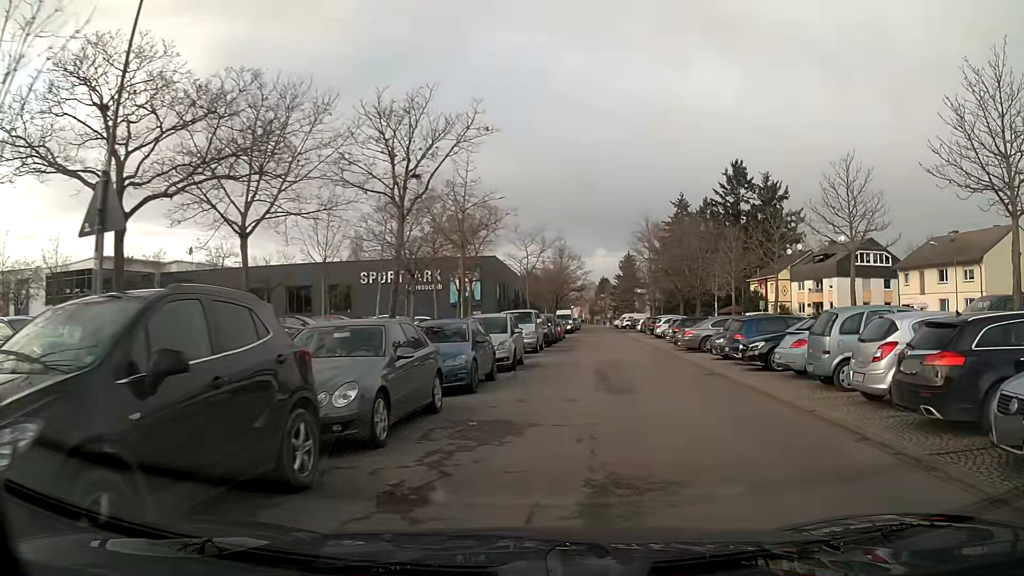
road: residential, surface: asphalt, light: Day
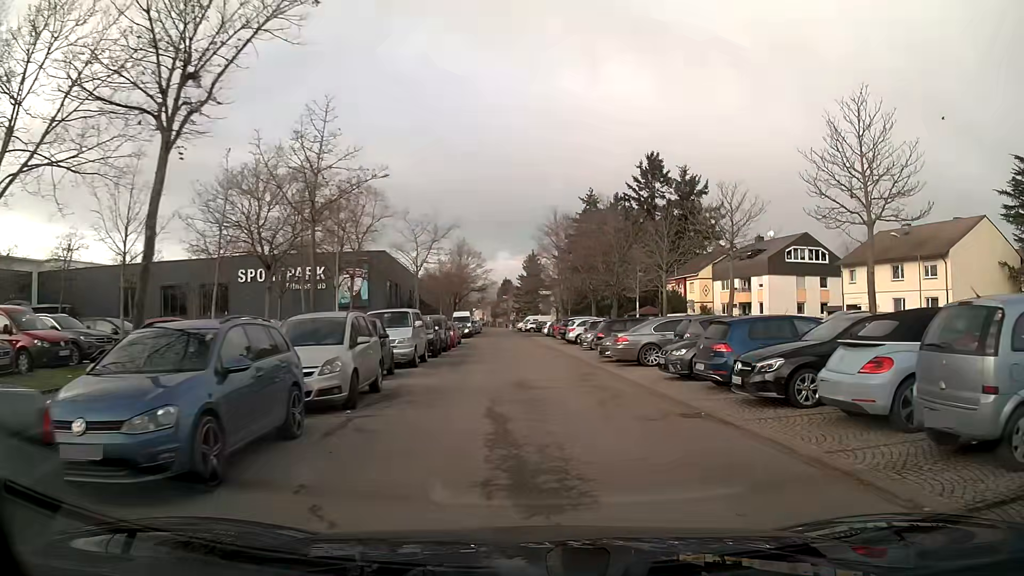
(+0.5, +7.7) m; +6°
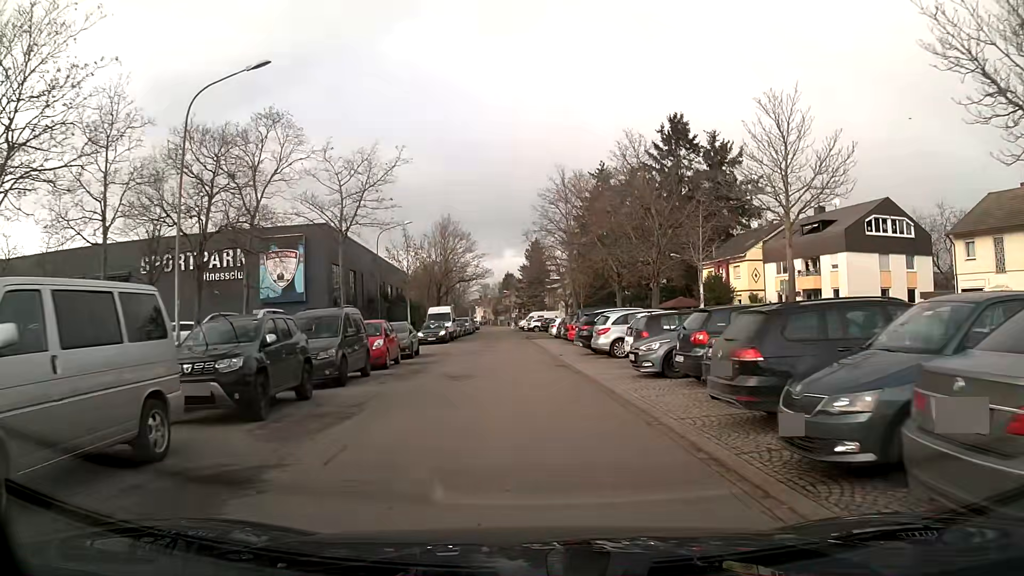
(0.0, +18.0) m; -1°
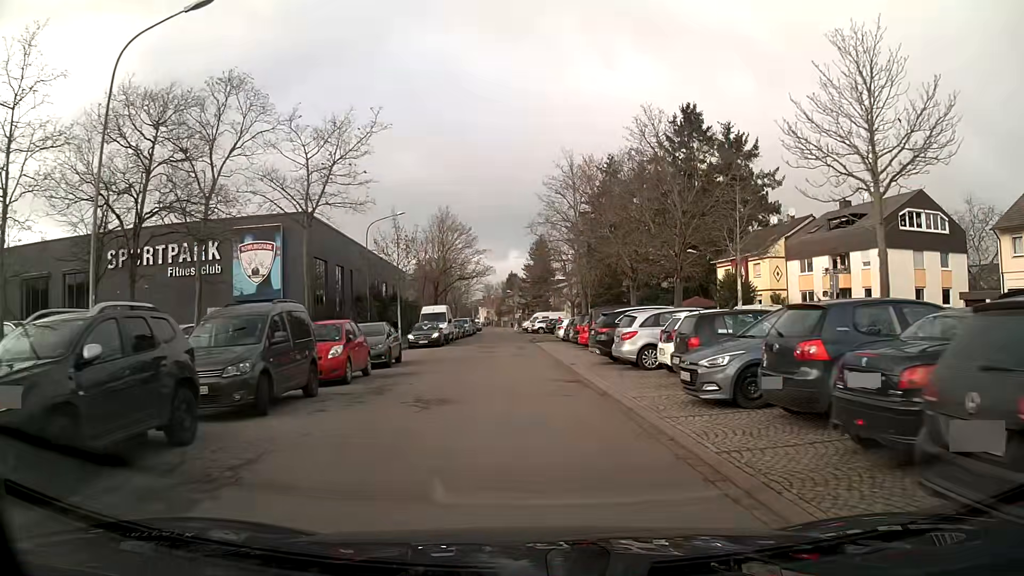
(0.0, +4.9) m; -1°
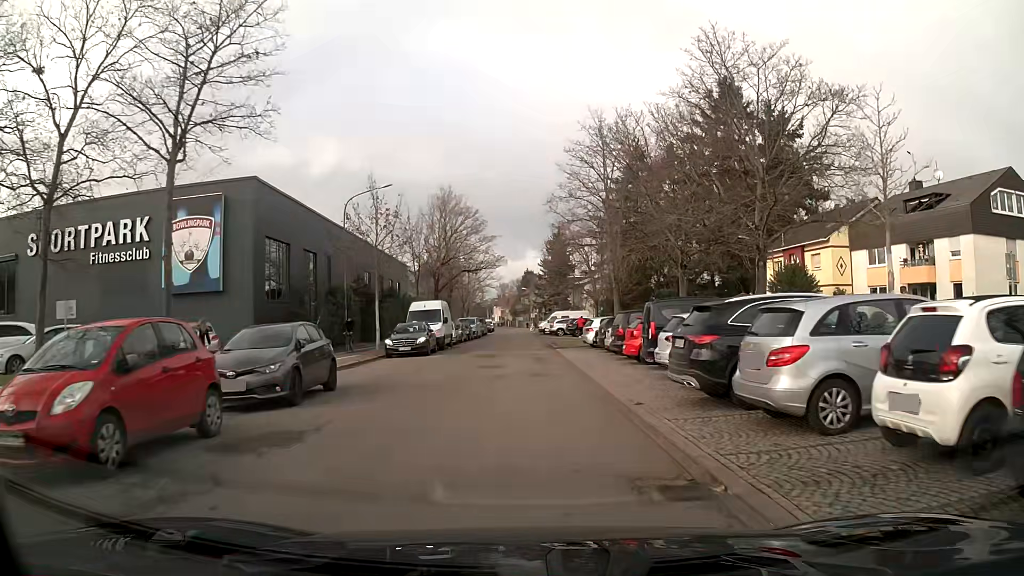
(-0.1, +10.1) m; -1°
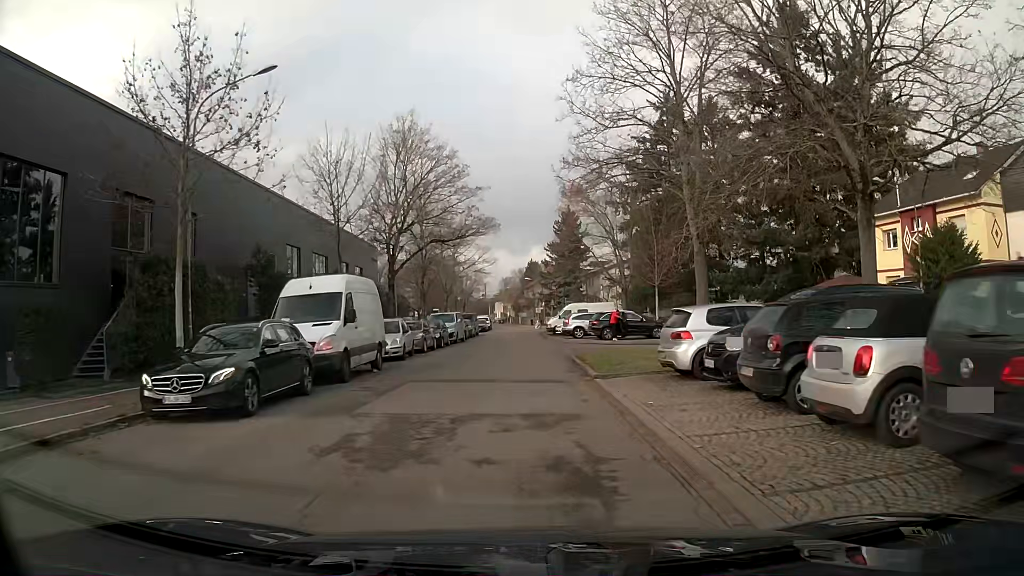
(0.0, +18.8) m; 0°
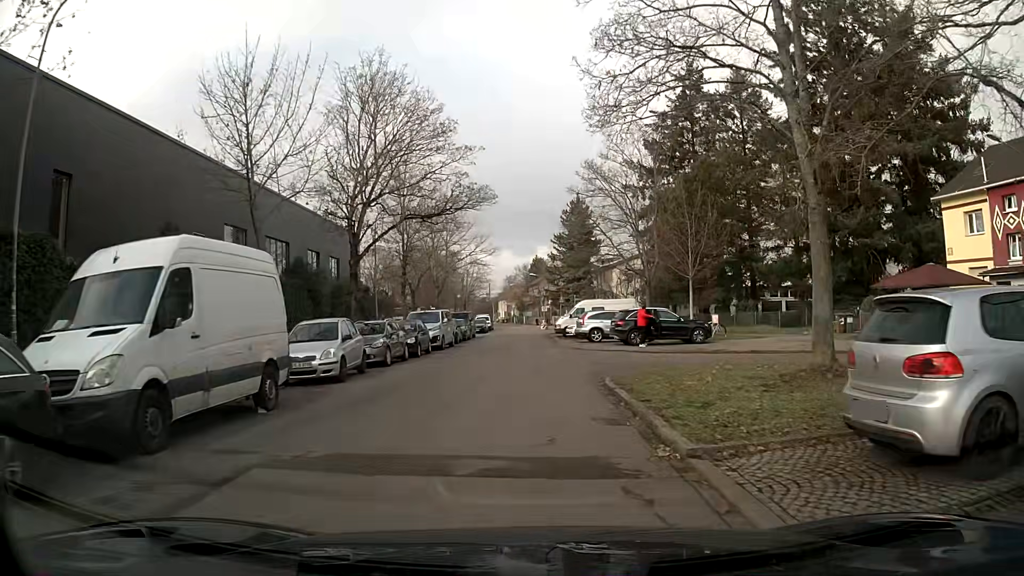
(0.0, +8.5) m; 0°
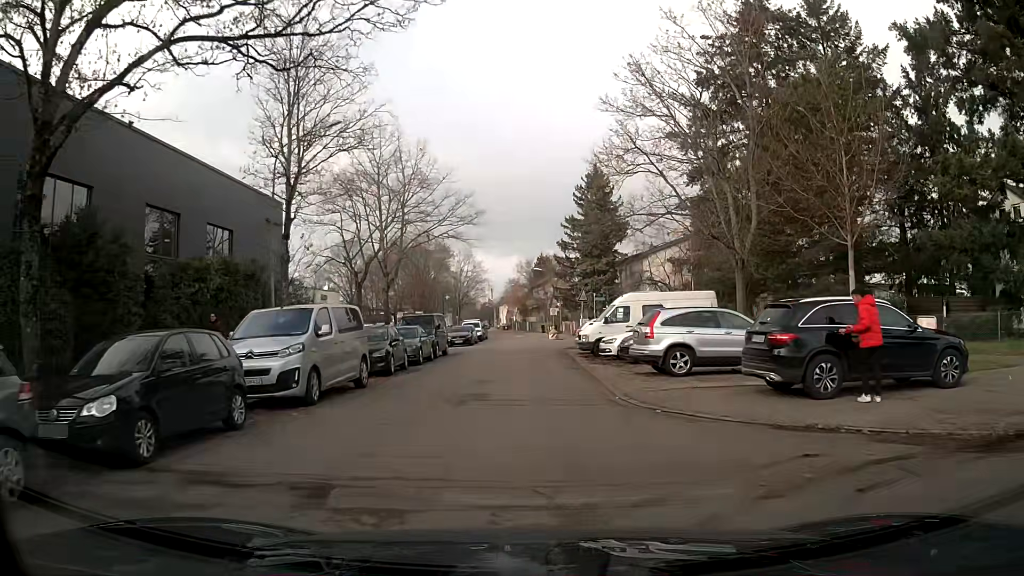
(0.0, +19.1) m; 0°
(0, +10) (0, +20) (0, +30) (+1, +40) (+9, +46) (+19, +47) (+28, +48) (+38, +48) (+48, +49) (+58, +50) m
